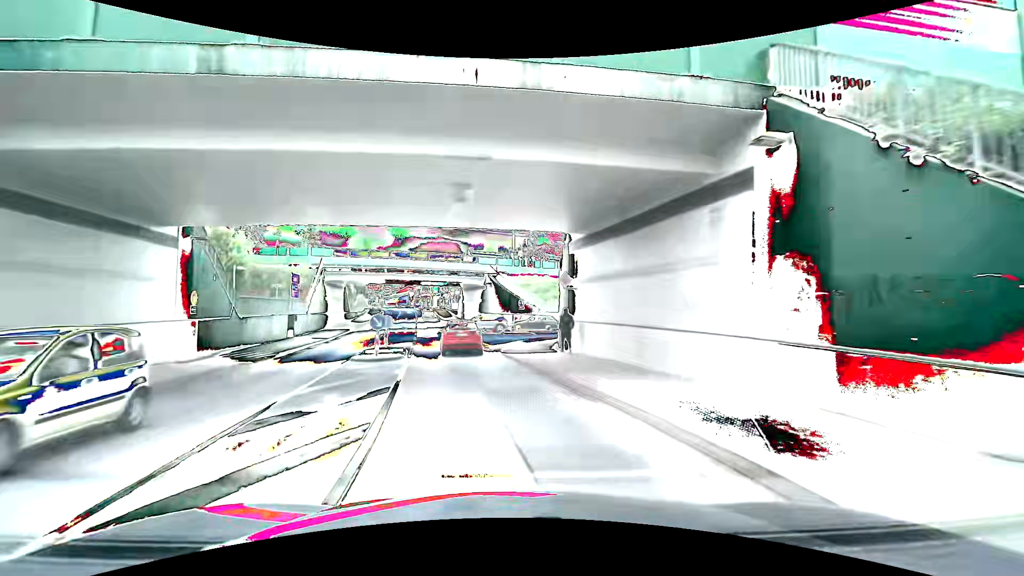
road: primary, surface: asphalt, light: Day
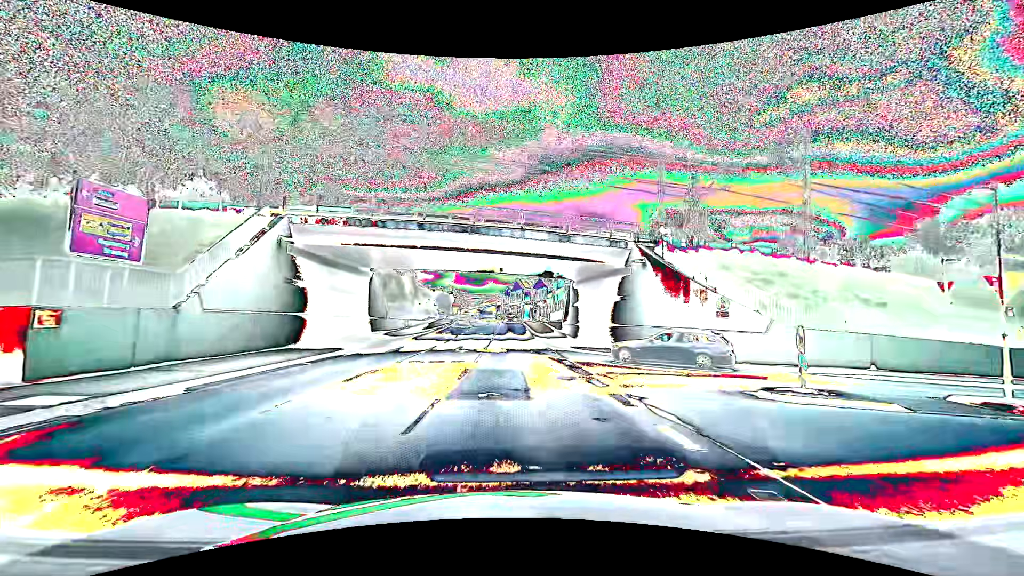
(-4.0, +28.9) m; -11°
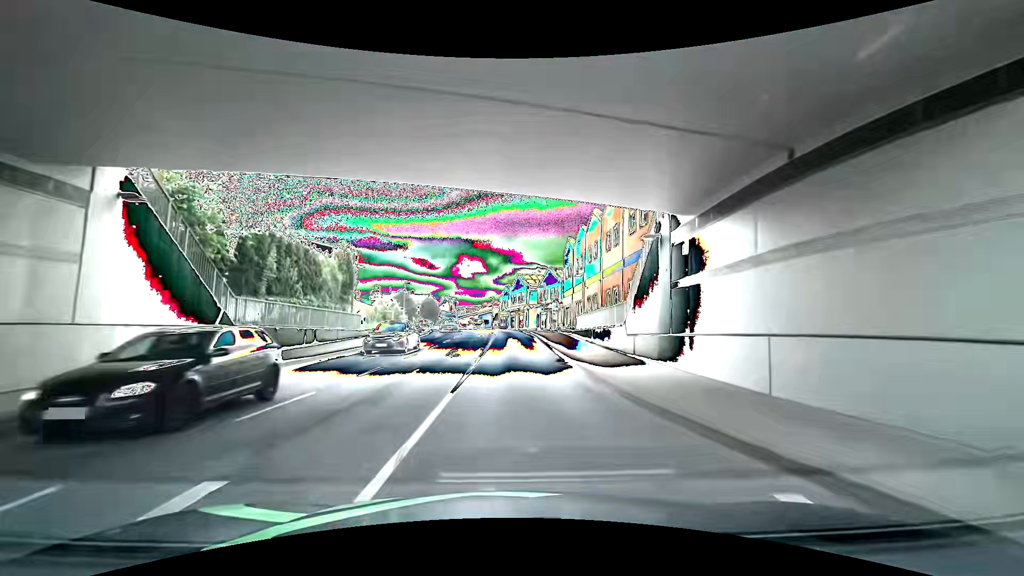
(-0.1, +24.4) m; 0°
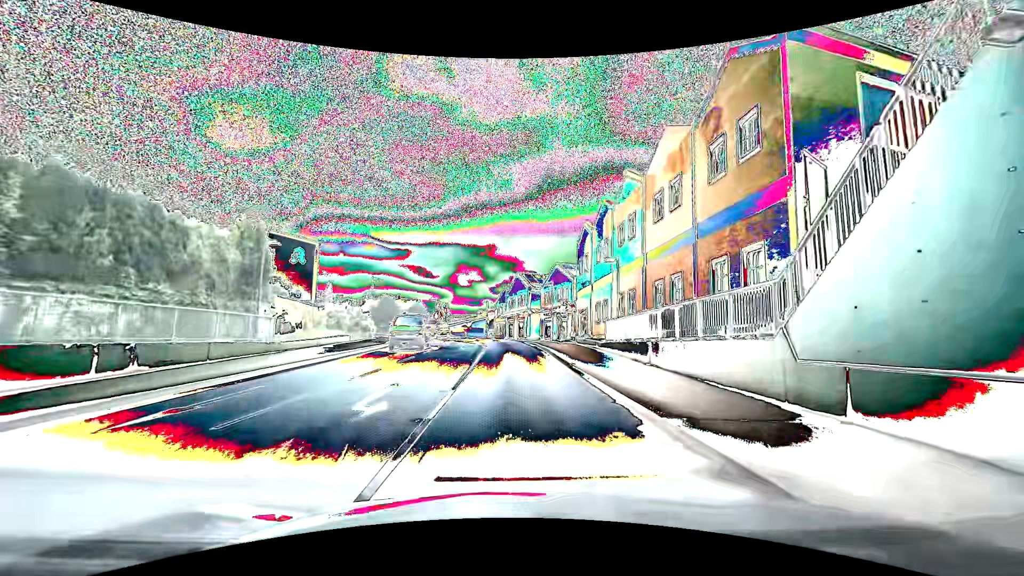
(-0.1, +12.6) m; -1°
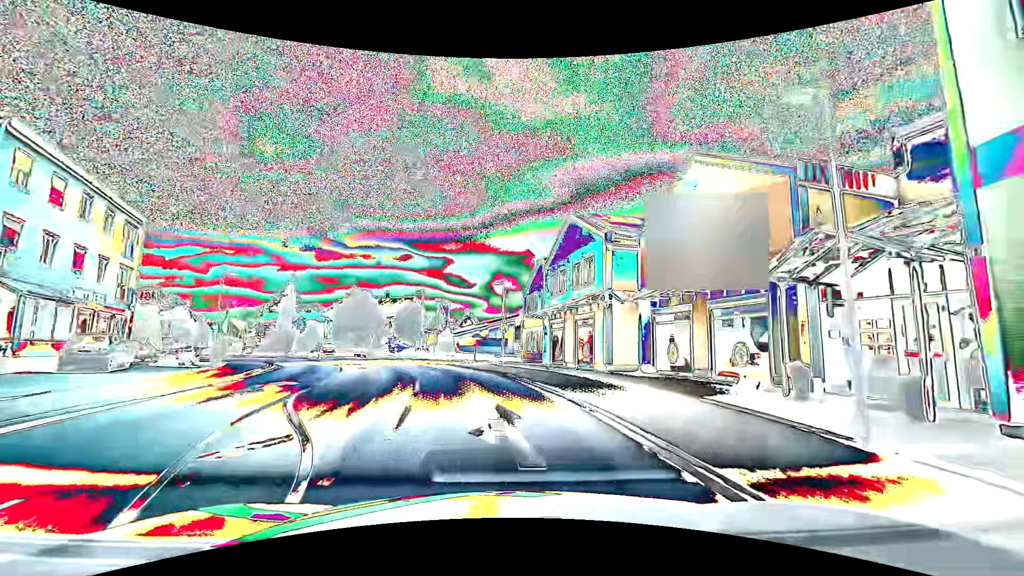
(0.0, +36.3) m; -3°
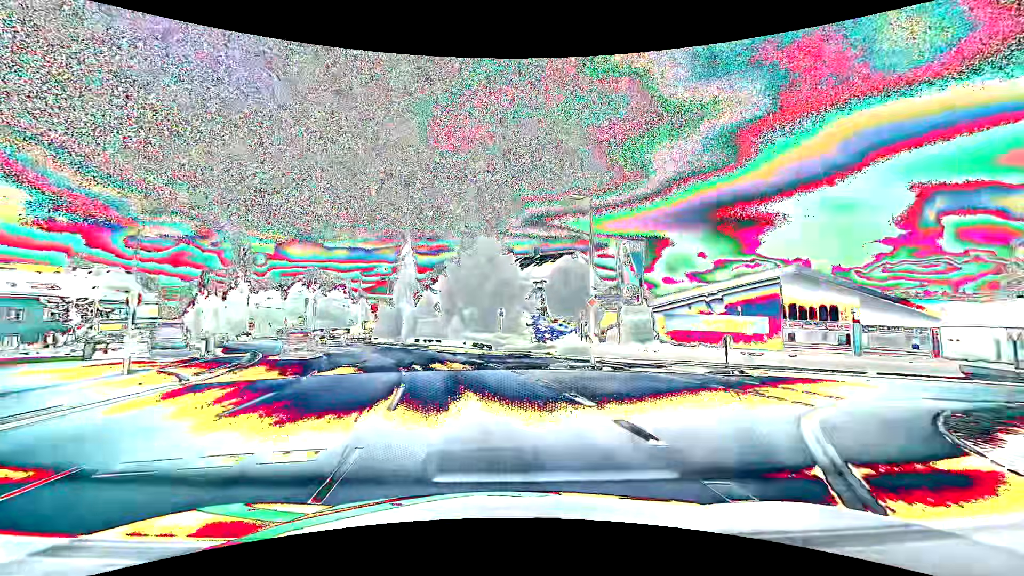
(-4.5, +29.3) m; -19°
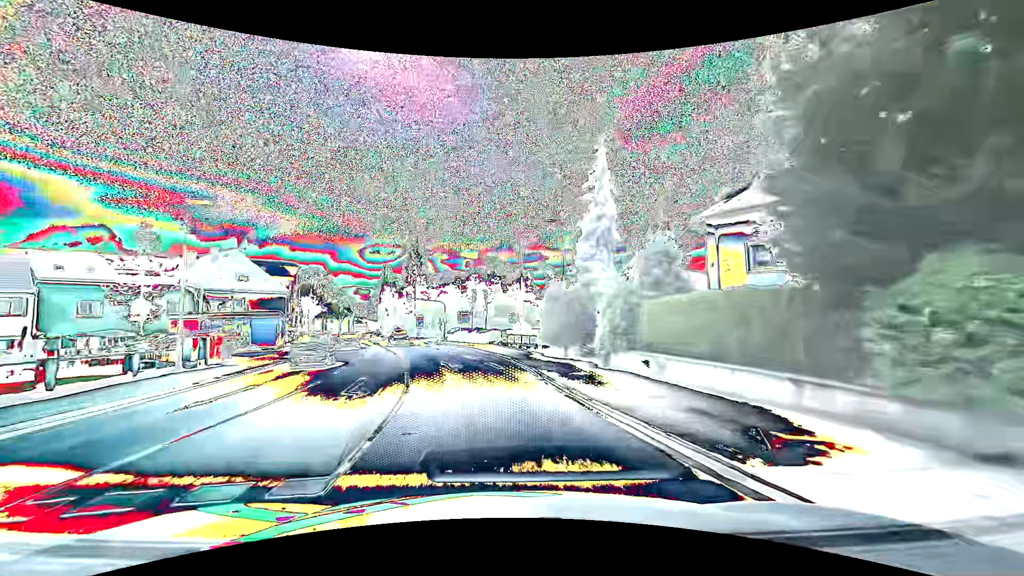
(-5.8, +29.6) m; -21°
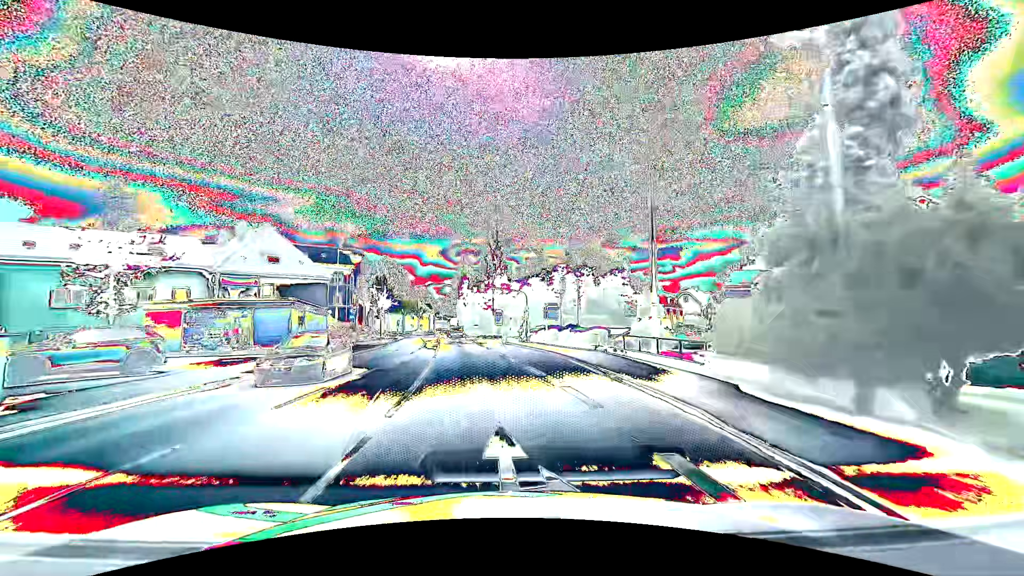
(-1.5, +15.2) m; -10°
(0, +10) (-2, +20) (-3, +30) (-4, +40) (-6, +50) (-7, +60) (-9, +69) (-10, +79) (-12, +89) (-13, +99) m
